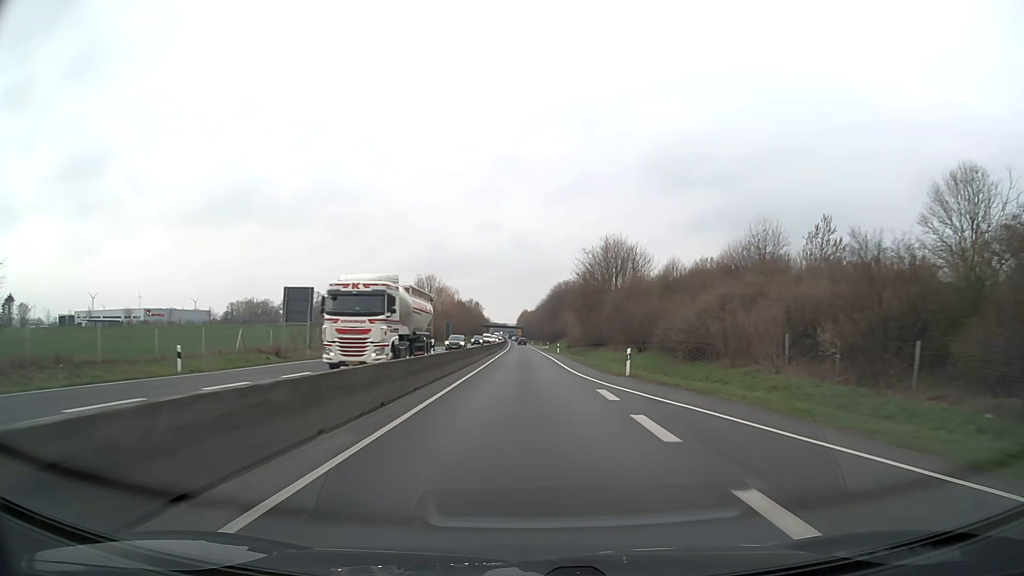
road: trunk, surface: asphalt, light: Day
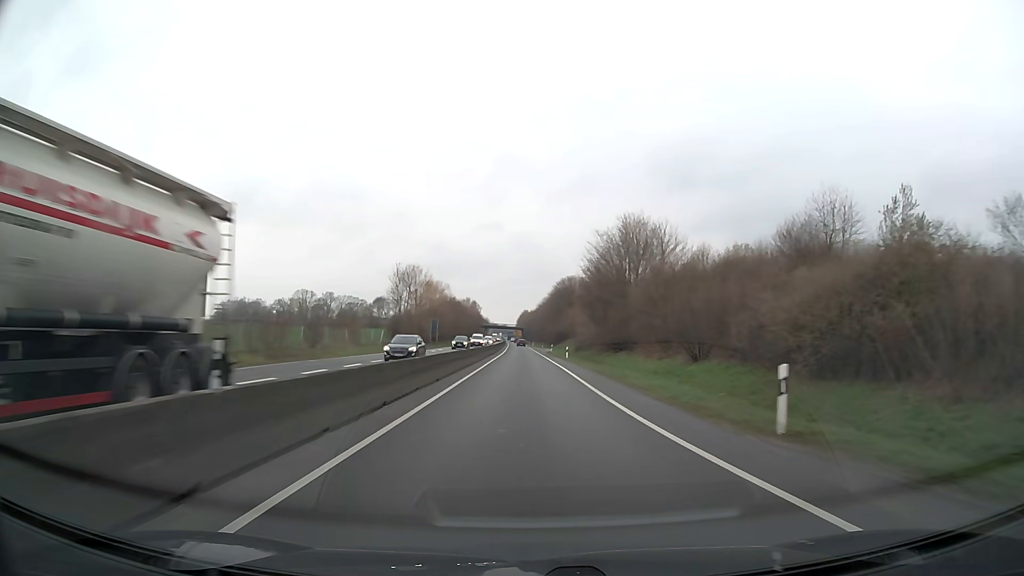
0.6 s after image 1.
(0.0, +15.8) m; 0°
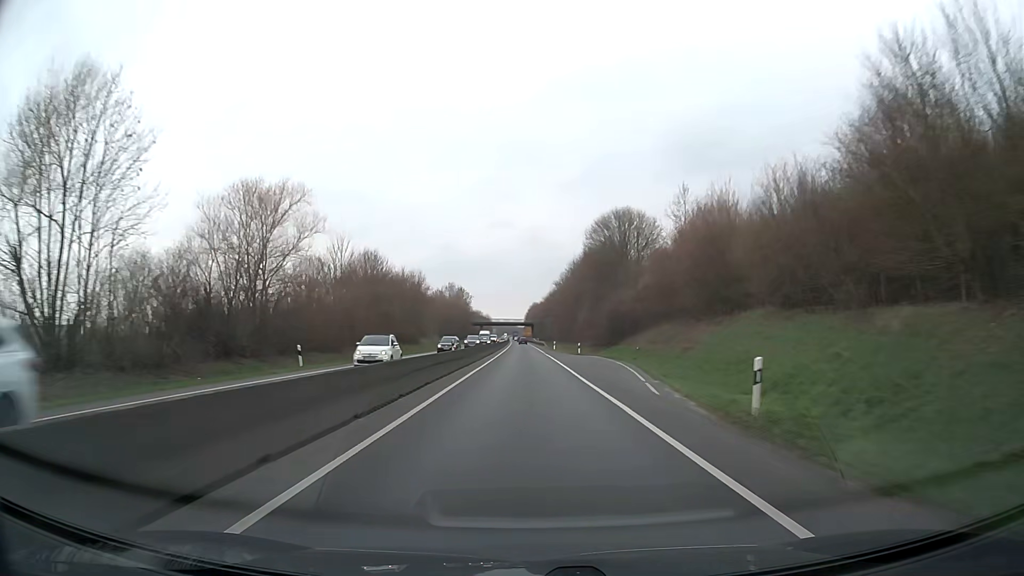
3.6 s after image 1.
(-0.4, +79.0) m; -1°
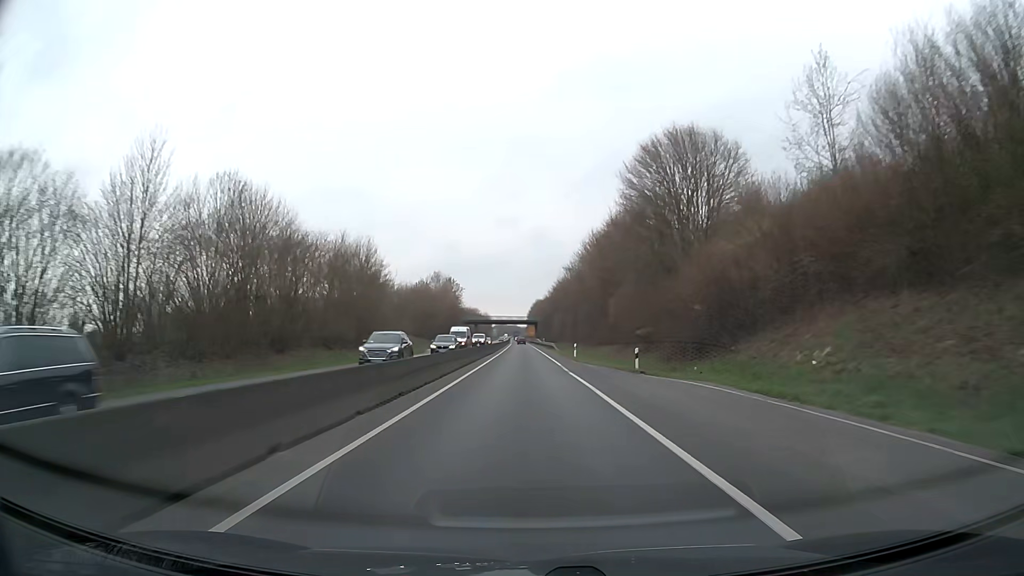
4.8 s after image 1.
(0.0, +31.6) m; 0°
